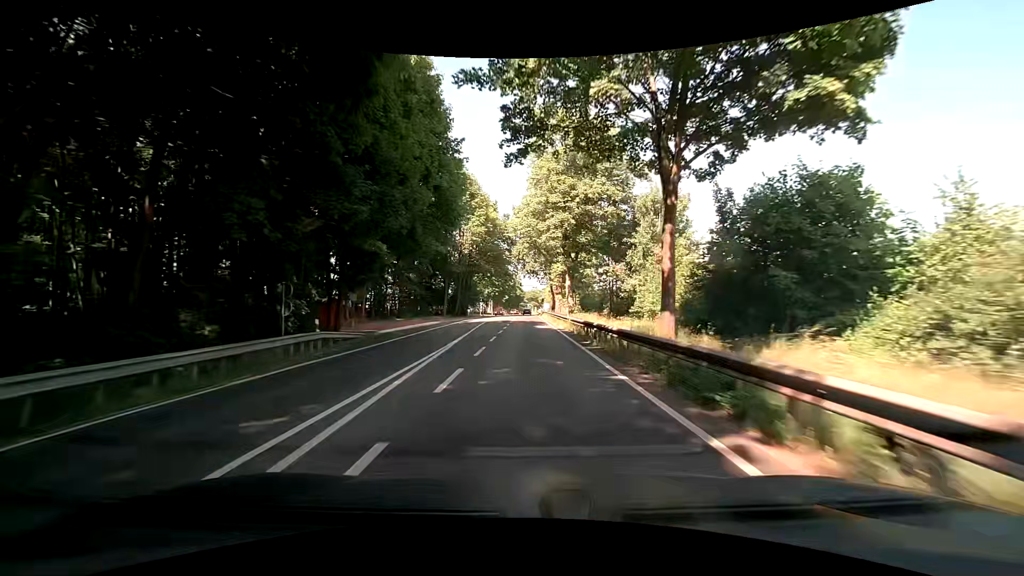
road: primary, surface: asphalt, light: Day
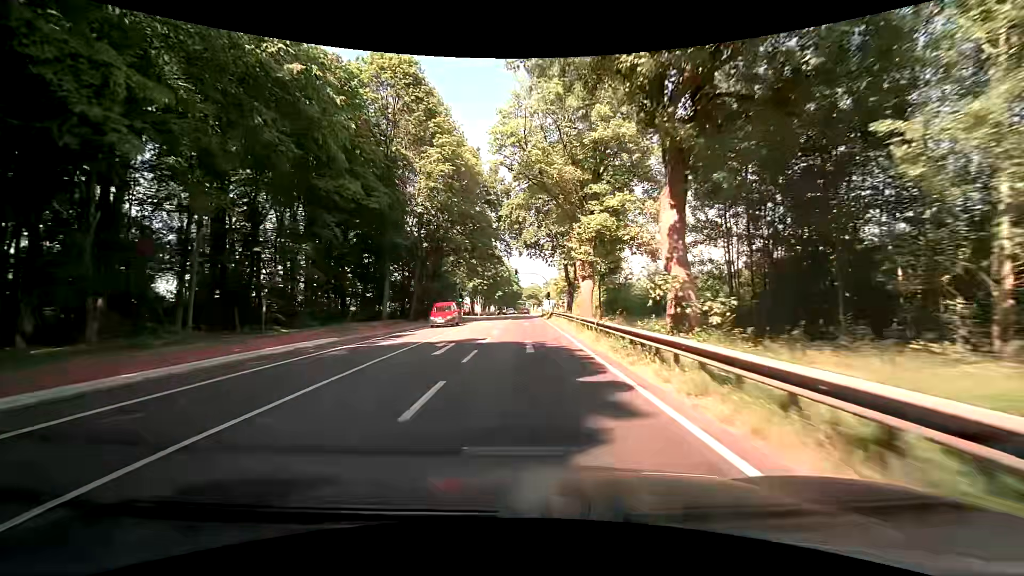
(-0.1, +32.1) m; 0°
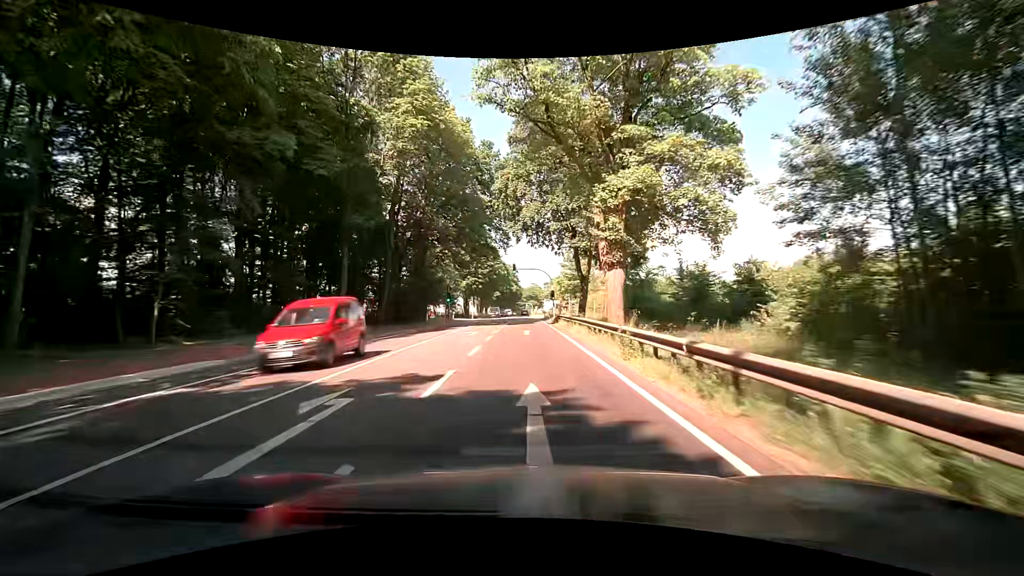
(-0.1, +10.5) m; 0°
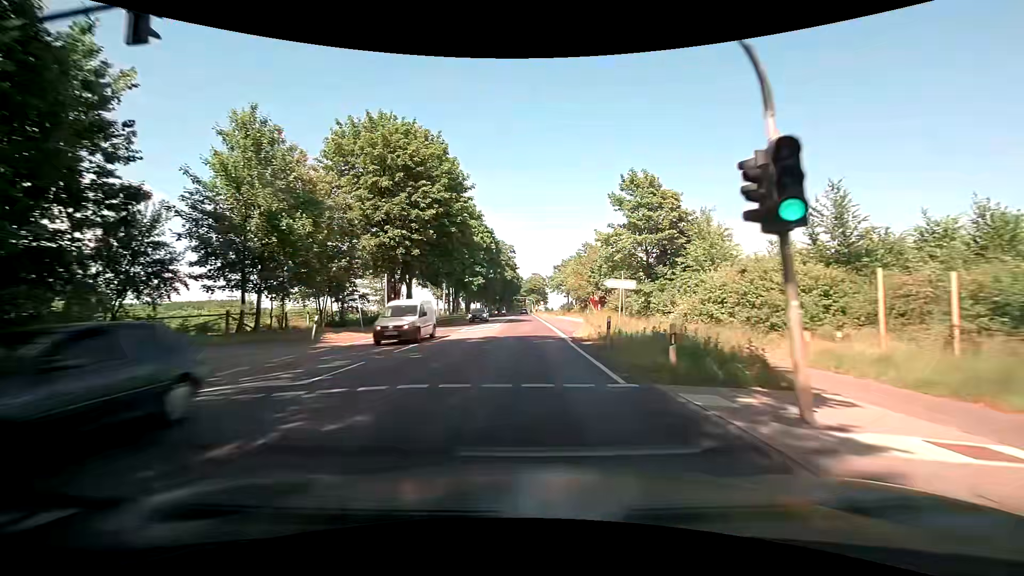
(-0.2, +51.7) m; 0°
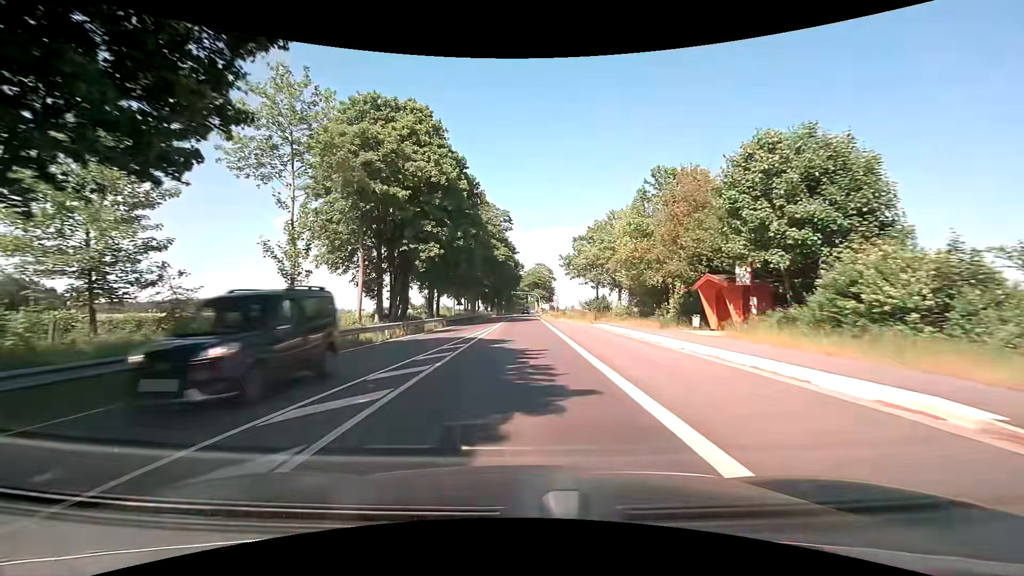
(-0.3, +40.9) m; -1°
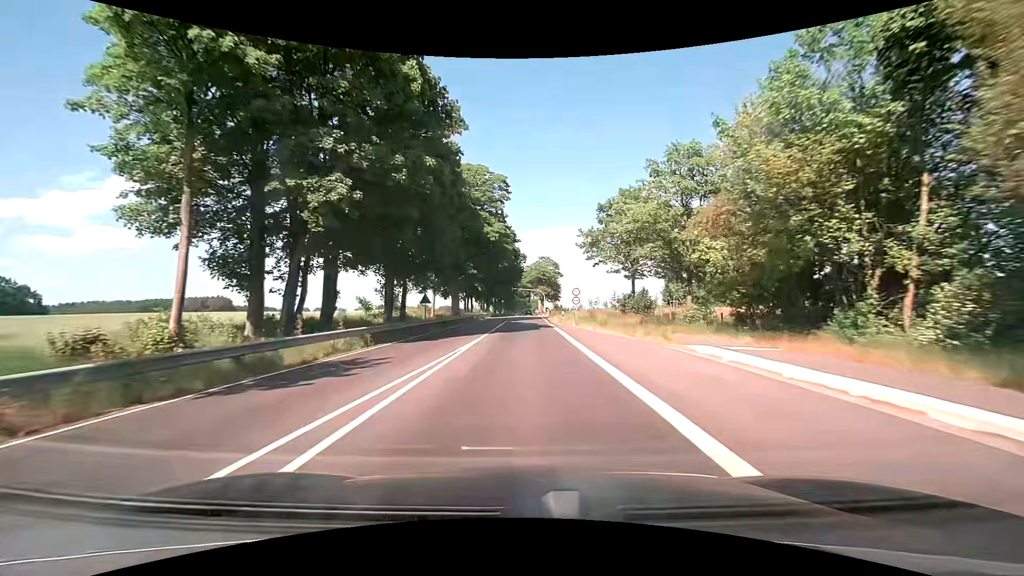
(0.0, +20.5) m; 0°
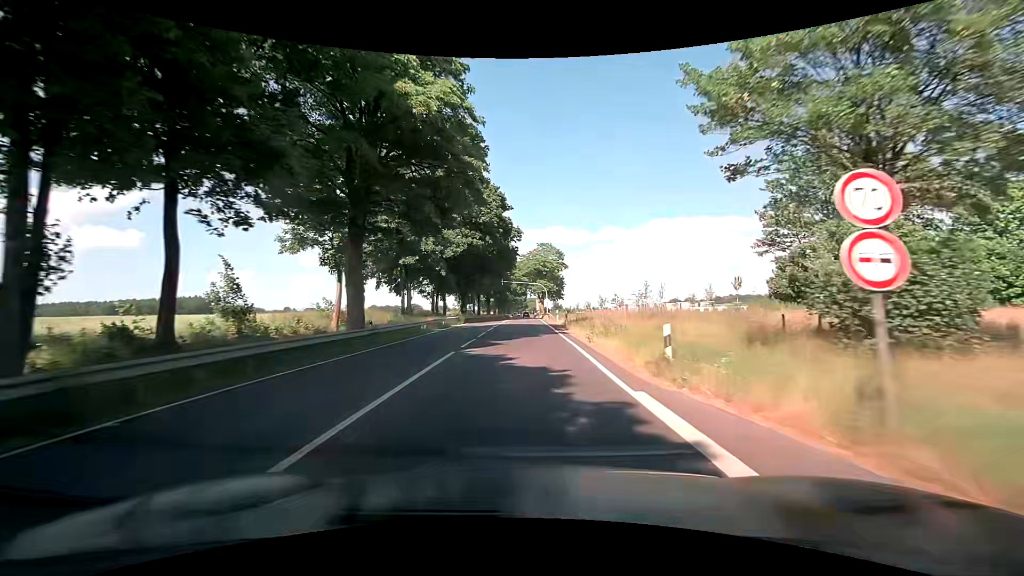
(+0.2, +31.4) m; +1°
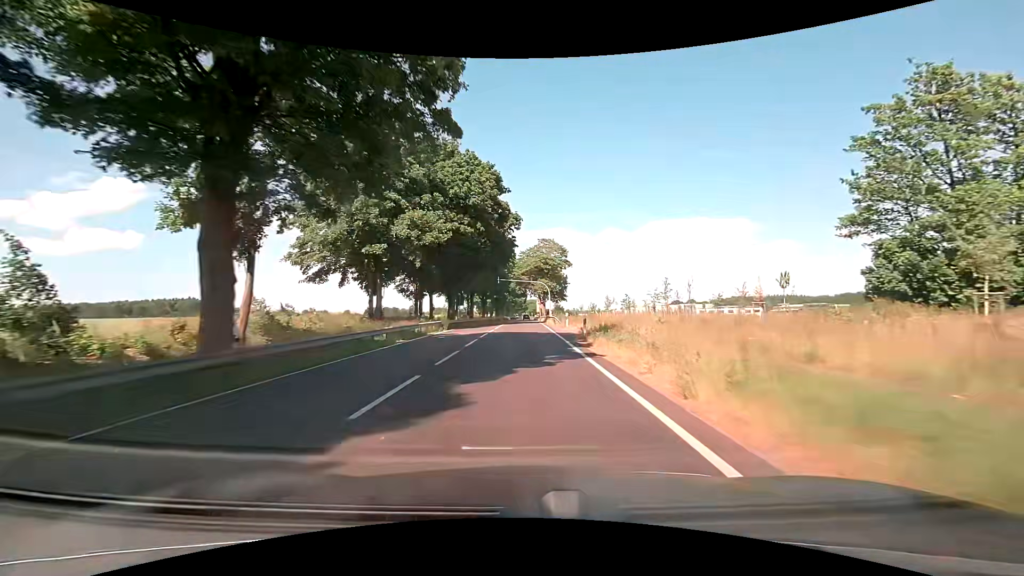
(0.0, +10.7) m; 0°
(0, +10) (0, +20) (0, +30) (0, +40) (0, +50) (0, +60) (0, +70) (0, +80) (0, +90) (0, +100) m
